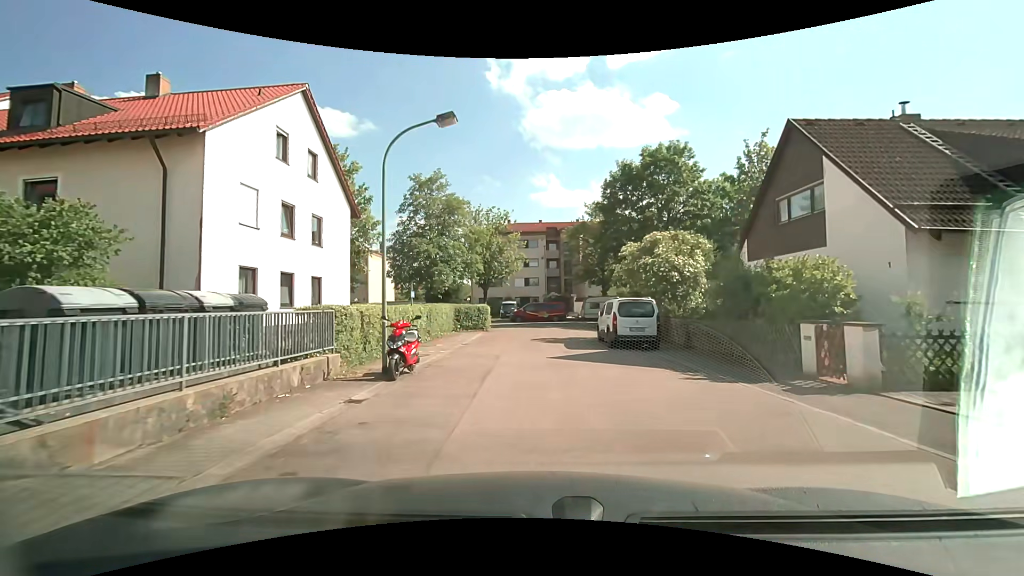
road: residential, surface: asphalt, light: Day
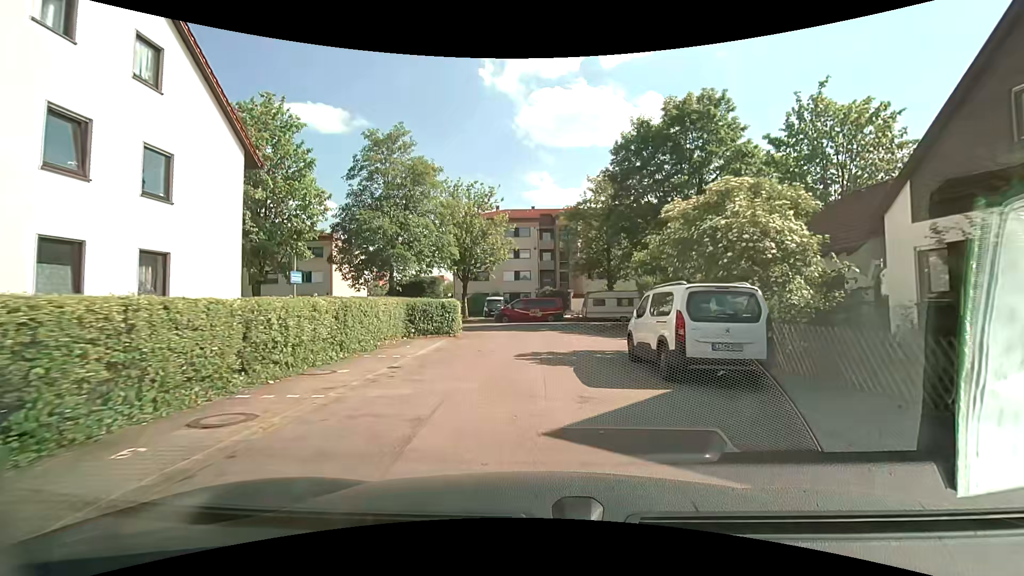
(+0.1, +9.2) m; +1°
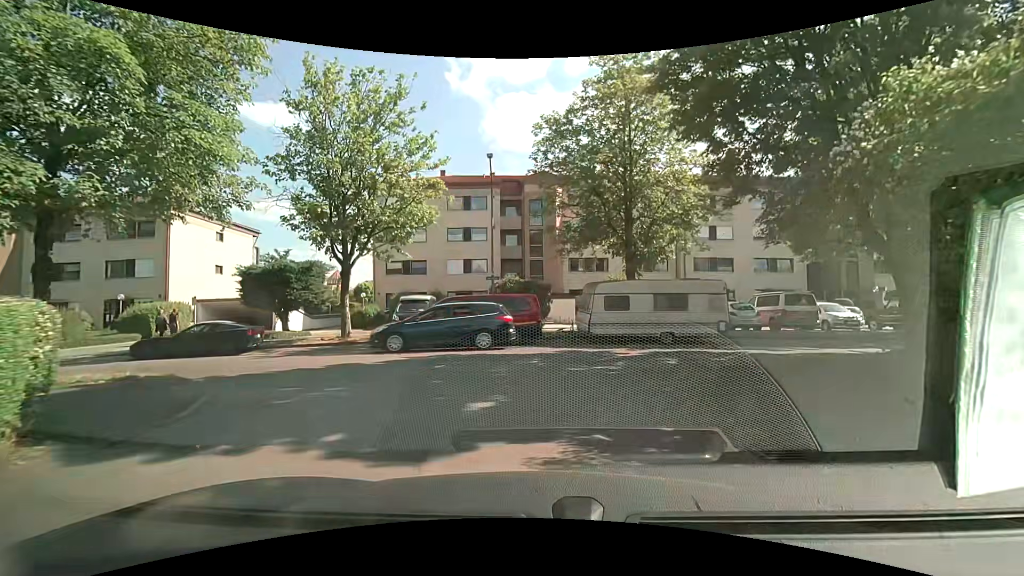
(+0.3, +19.9) m; +2°
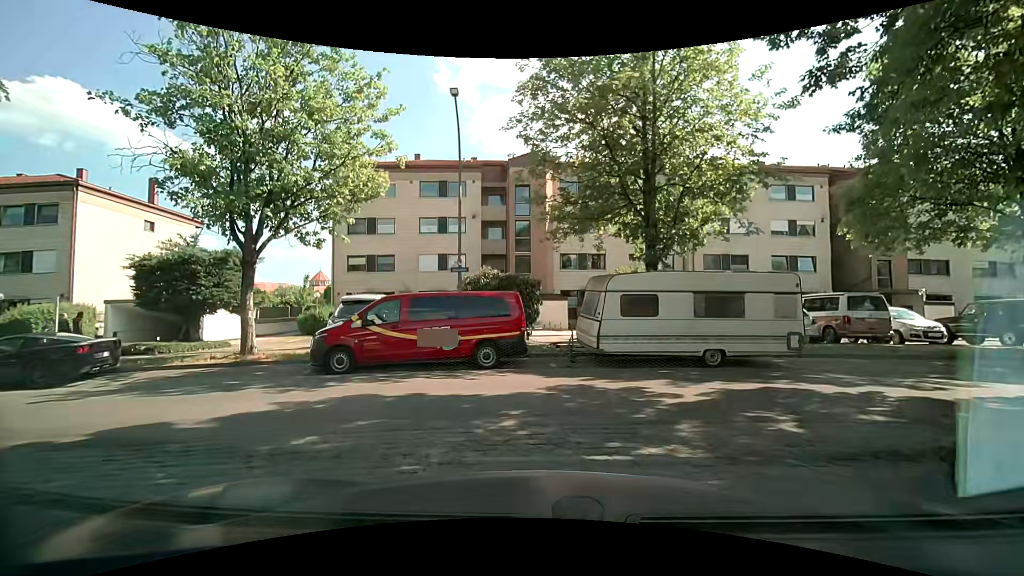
(+0.1, +5.7) m; +1°
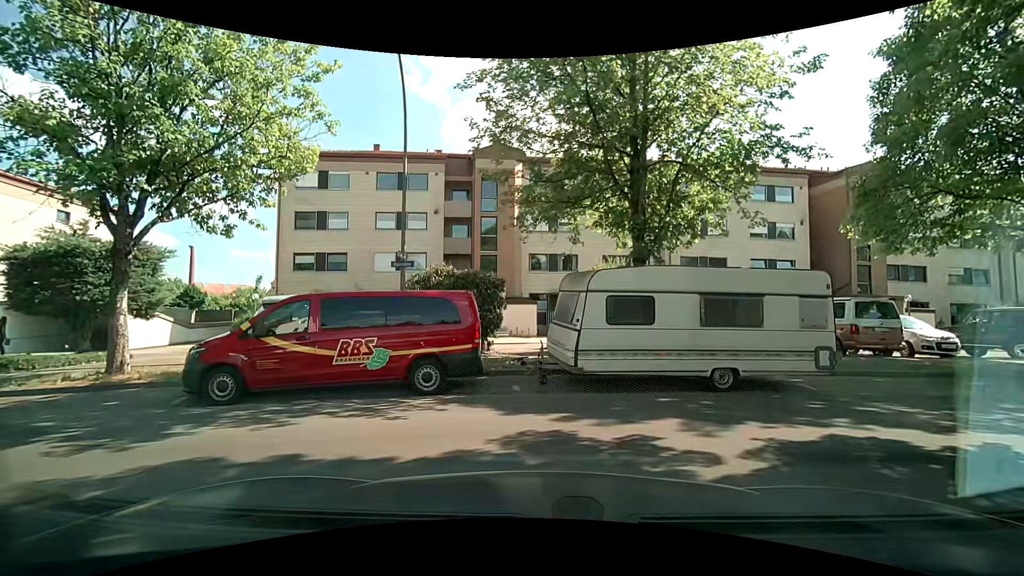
(+0.1, +3.0) m; +6°
